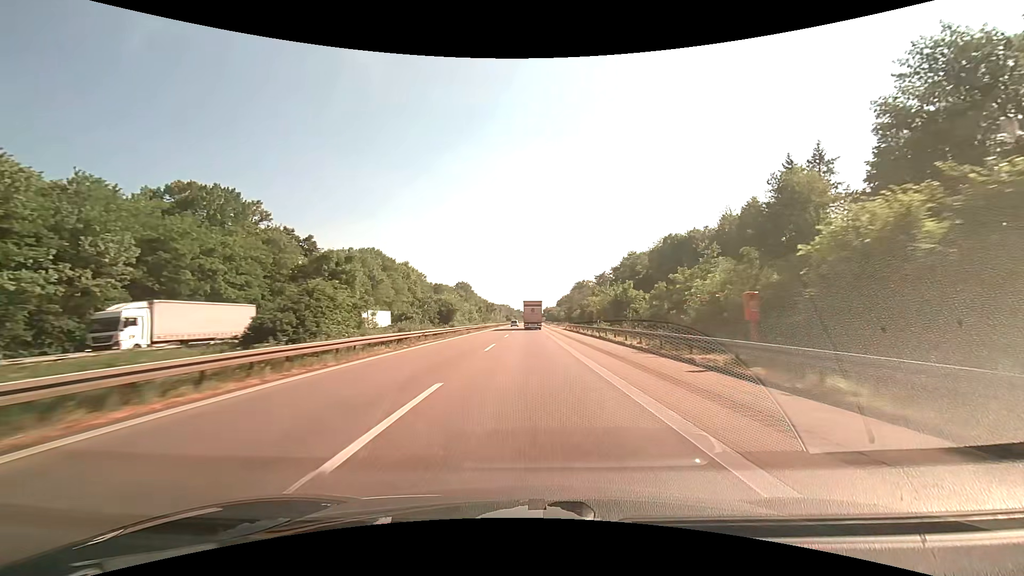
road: motorway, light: Day
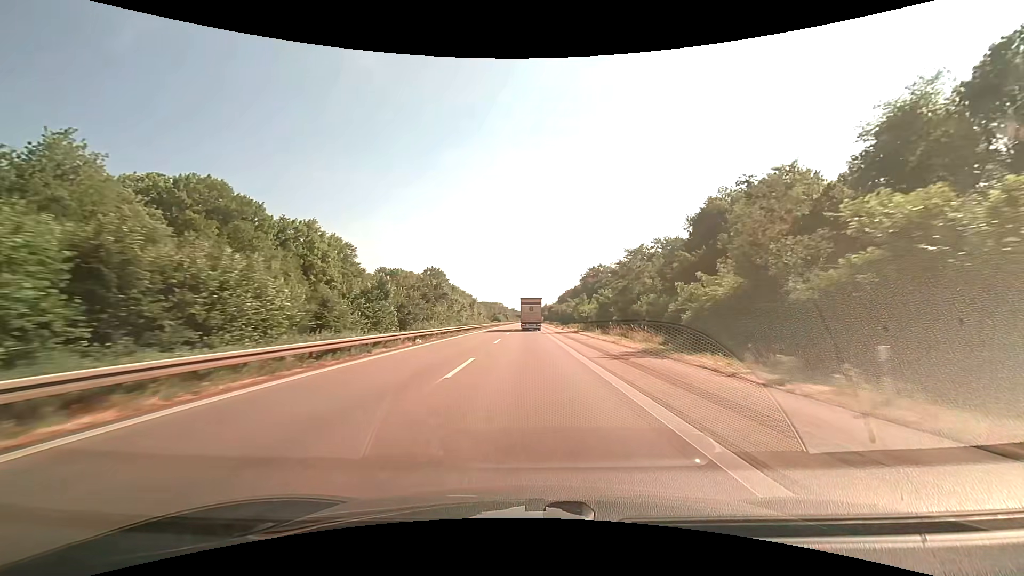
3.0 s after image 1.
(+0.1, +82.2) m; +1°
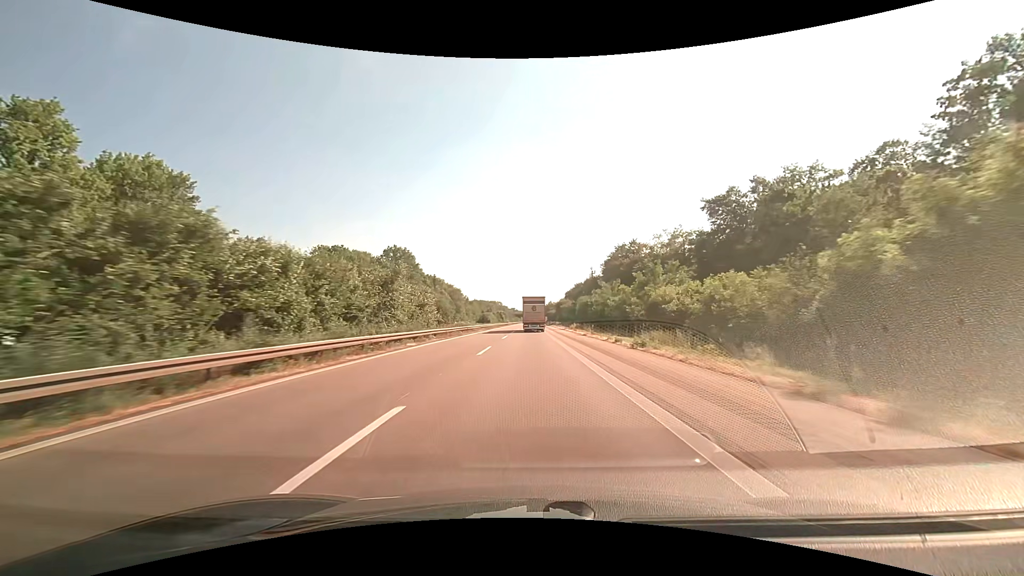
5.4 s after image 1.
(-0.2, +63.5) m; 0°
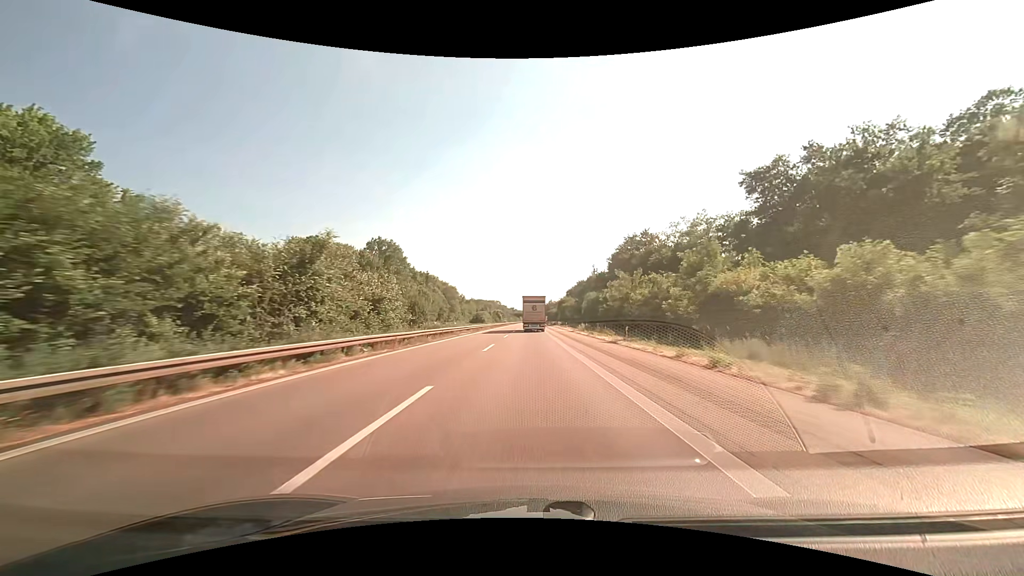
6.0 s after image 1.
(0.0, +15.6) m; 0°
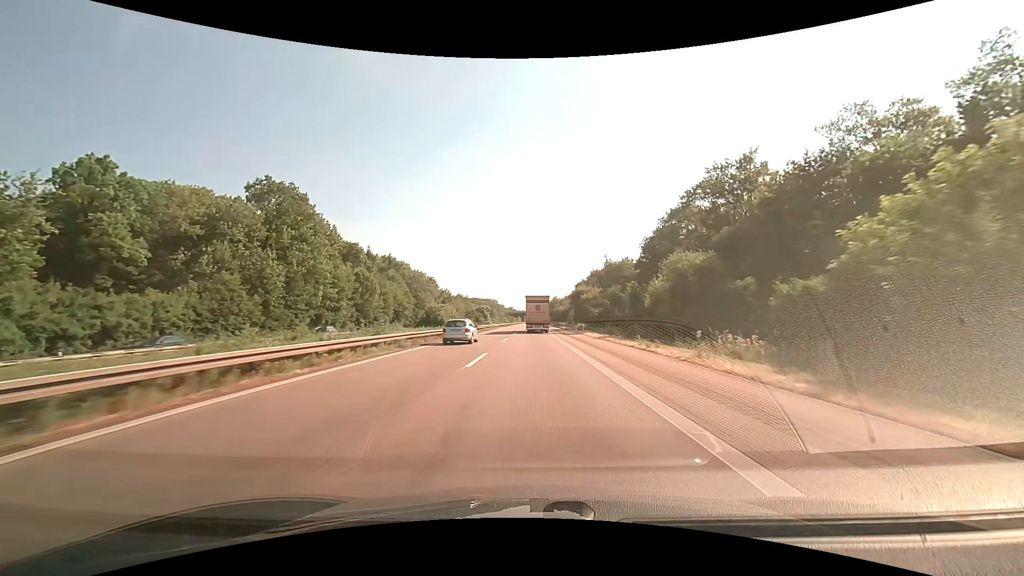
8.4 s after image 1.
(0.0, +61.0) m; 0°
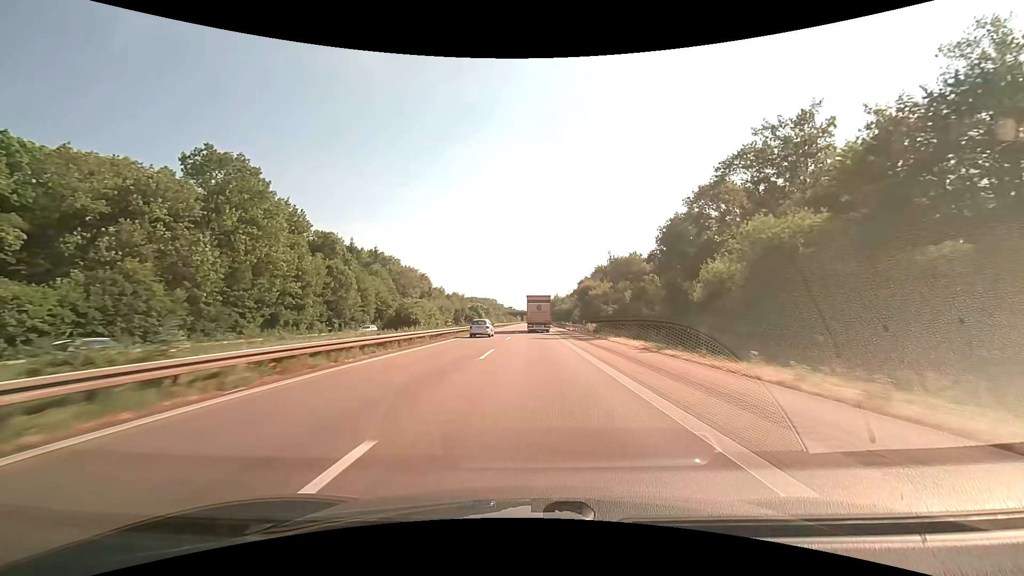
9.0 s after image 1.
(0.0, +15.0) m; 0°
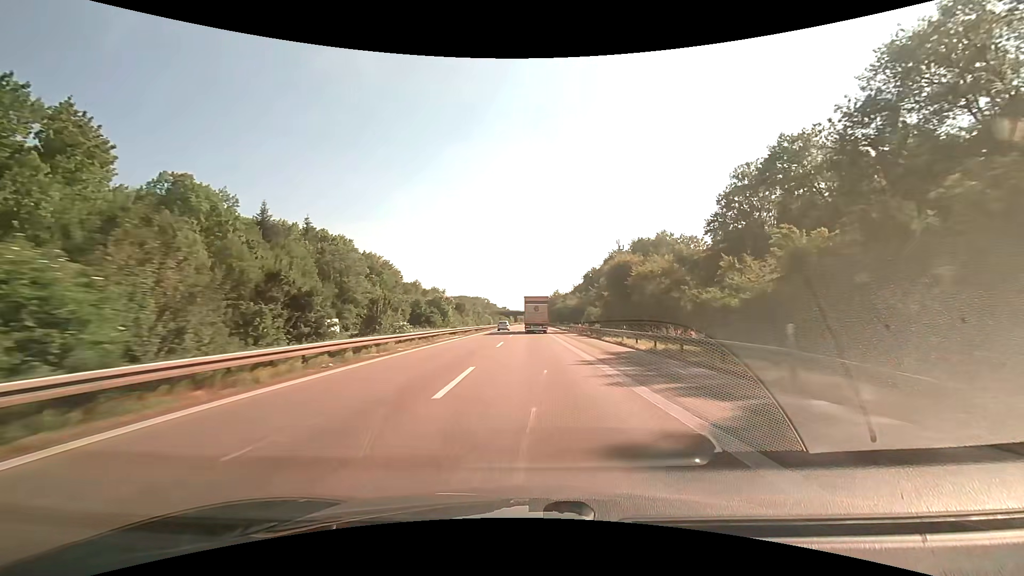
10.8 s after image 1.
(+0.2, +44.3) m; +1°
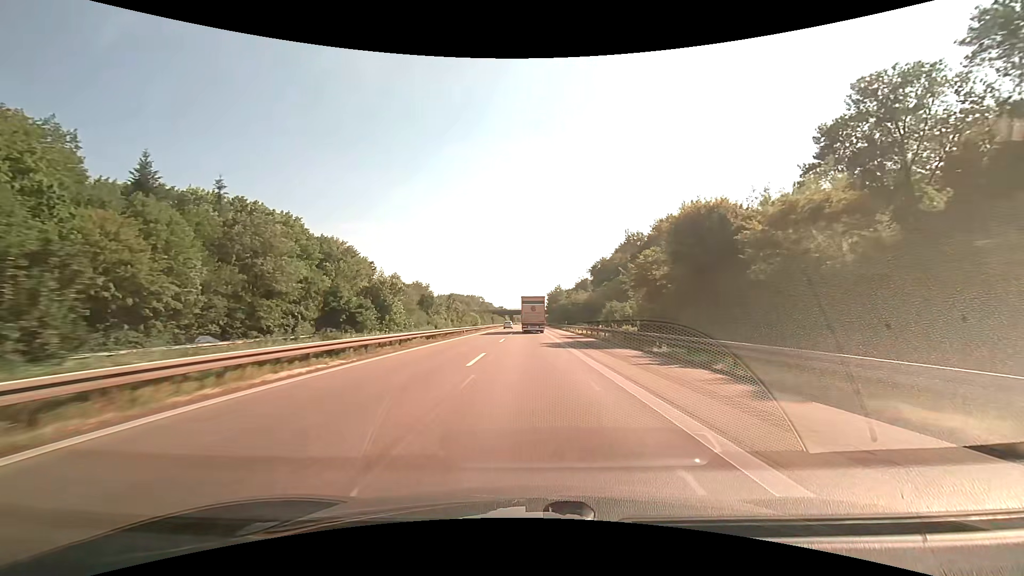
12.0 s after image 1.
(+0.1, +29.3) m; 0°
(0, +10) (0, +20) (0, +30) (0, +40) (0, +50) (0, +60) (0, +70) (0, +80) (0, +90) (0, +100) m
